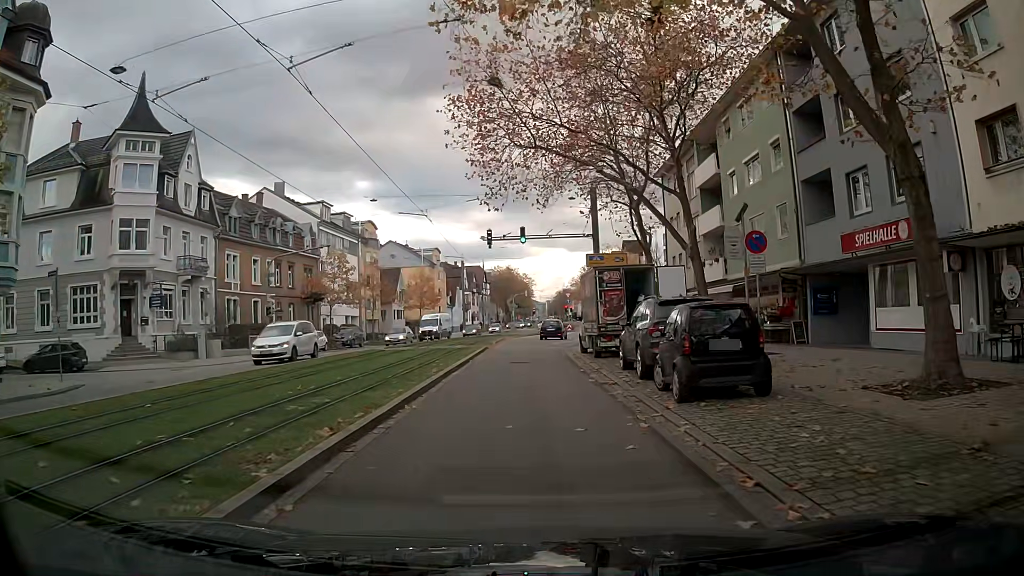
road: tertiary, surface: asphalt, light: Day
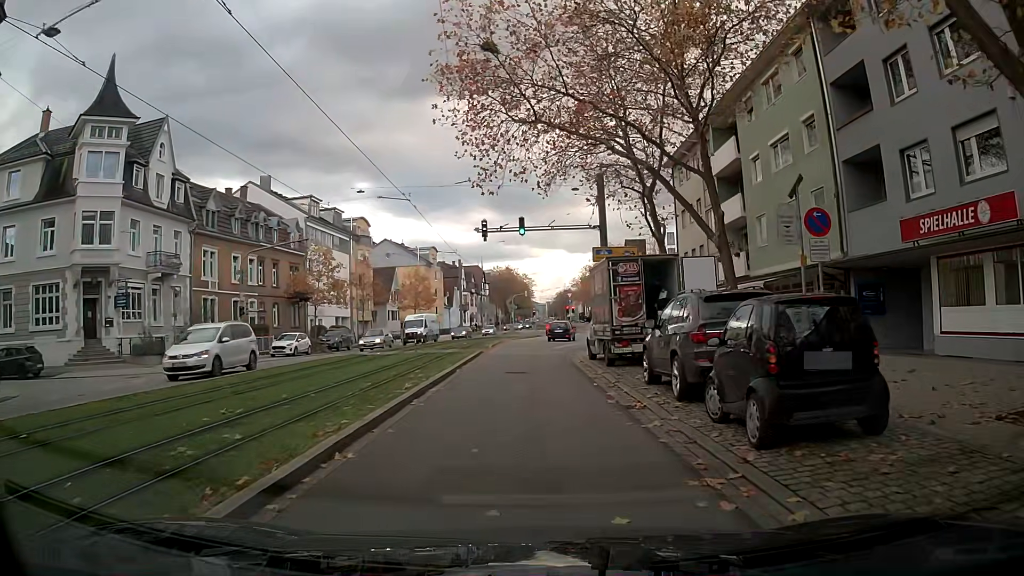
(0.0, +3.8) m; 0°
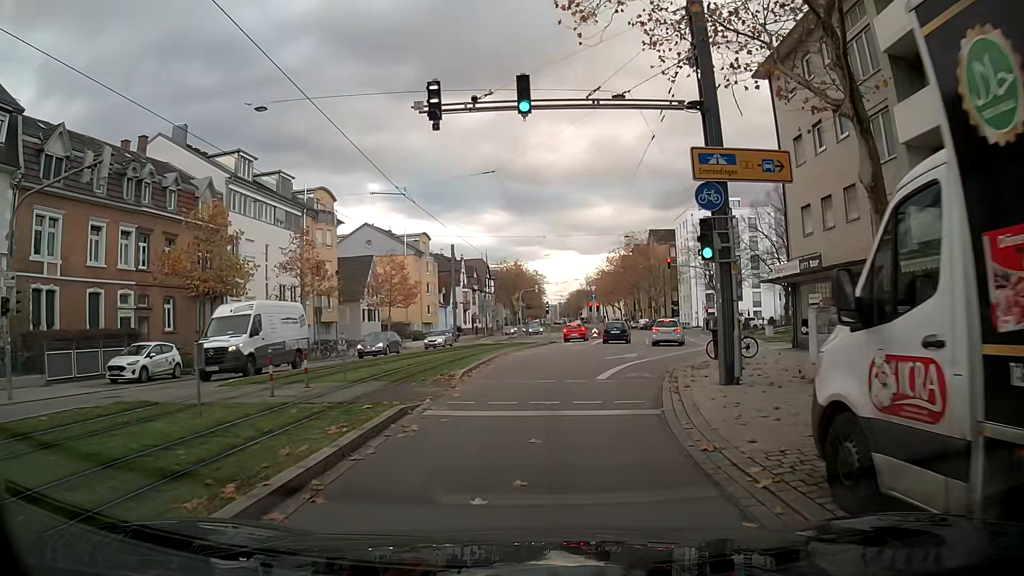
(-0.1, +18.8) m; -1°
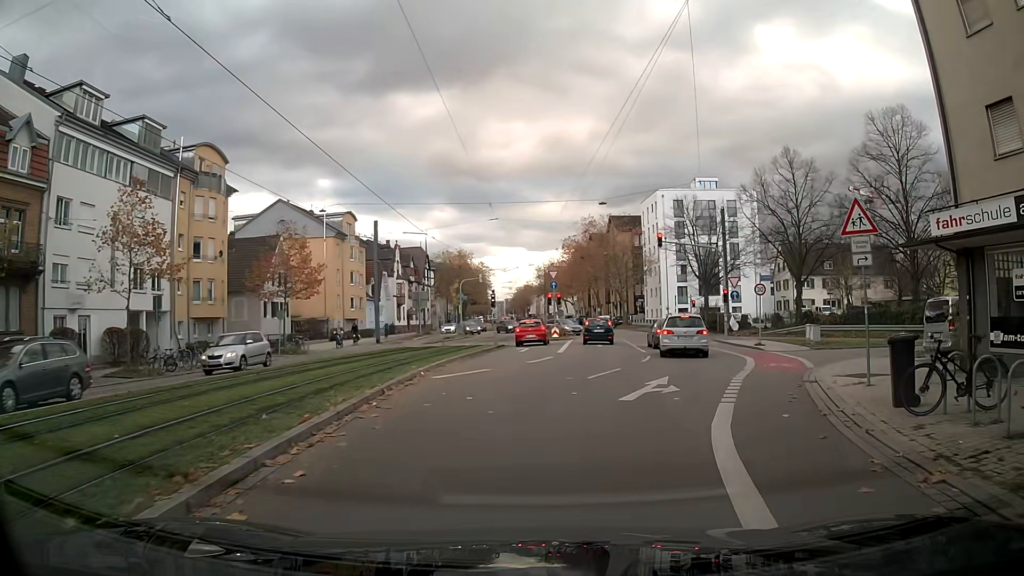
(+0.4, +14.6) m; +5°
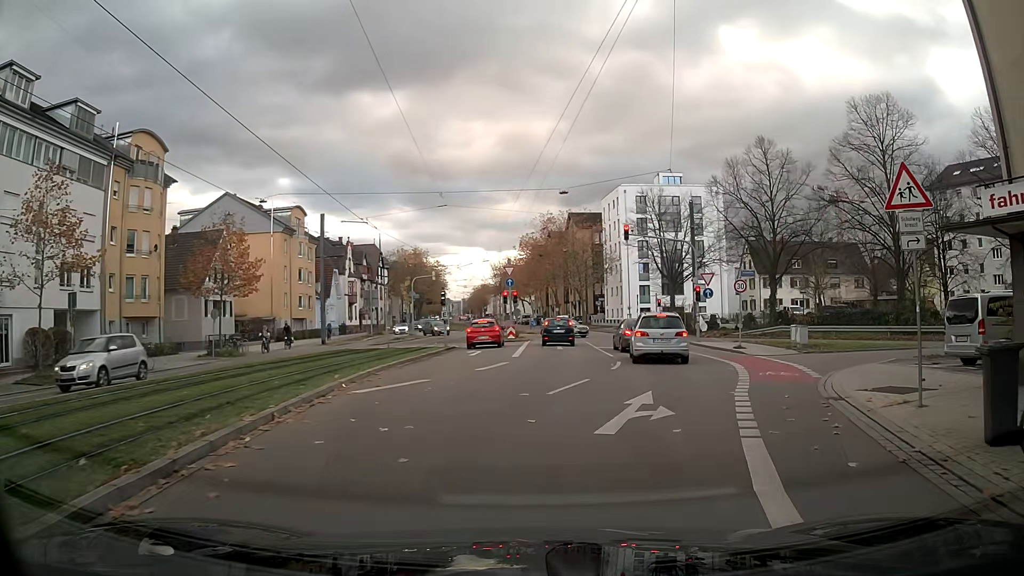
(+0.1, +3.5) m; +4°
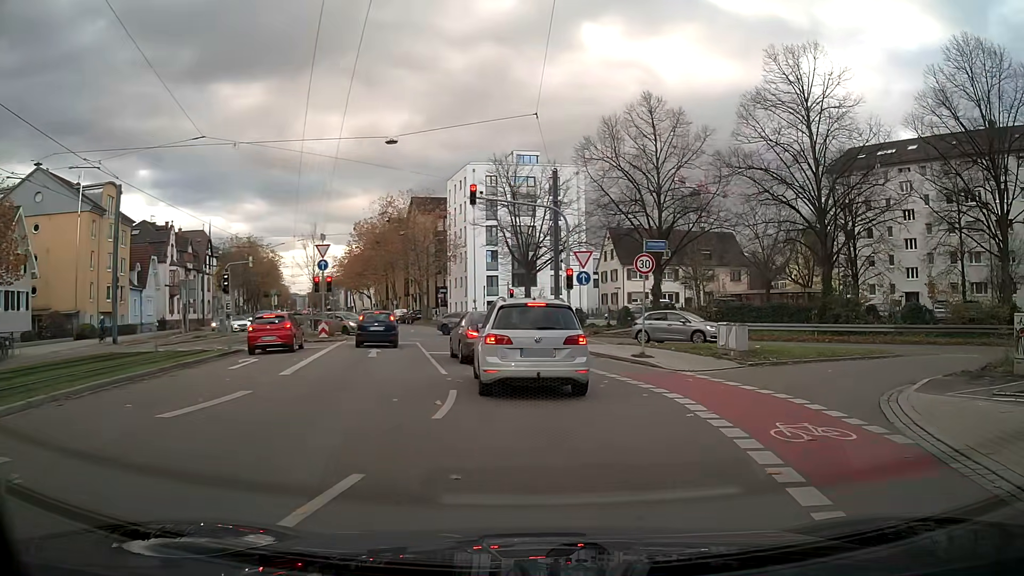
(+1.1, +9.8) m; +13°
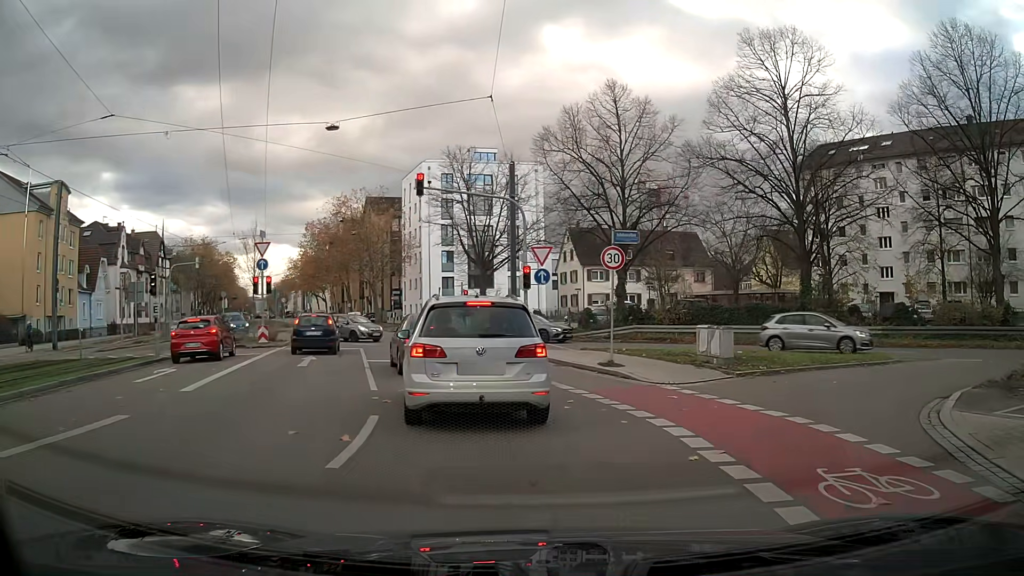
(+0.1, +2.5) m; +2°
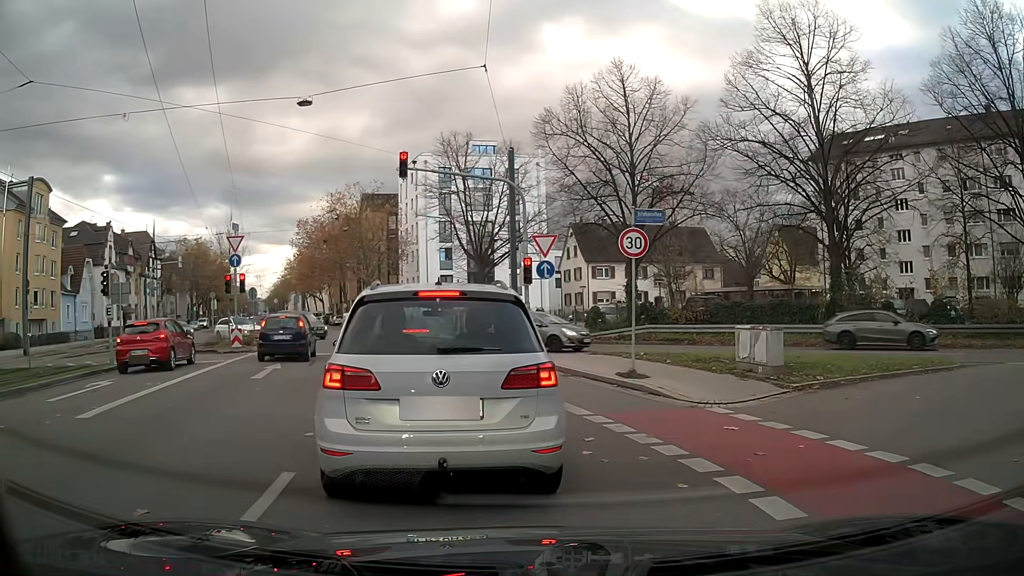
(0.0, +3.0) m; 0°
(-1, +10) (-3, +20) (-6, +29) (-8, +39) (-11, +49) (-15, +58) (-18, +67) (-22, +76) (-26, +86) (-30, +95) m
